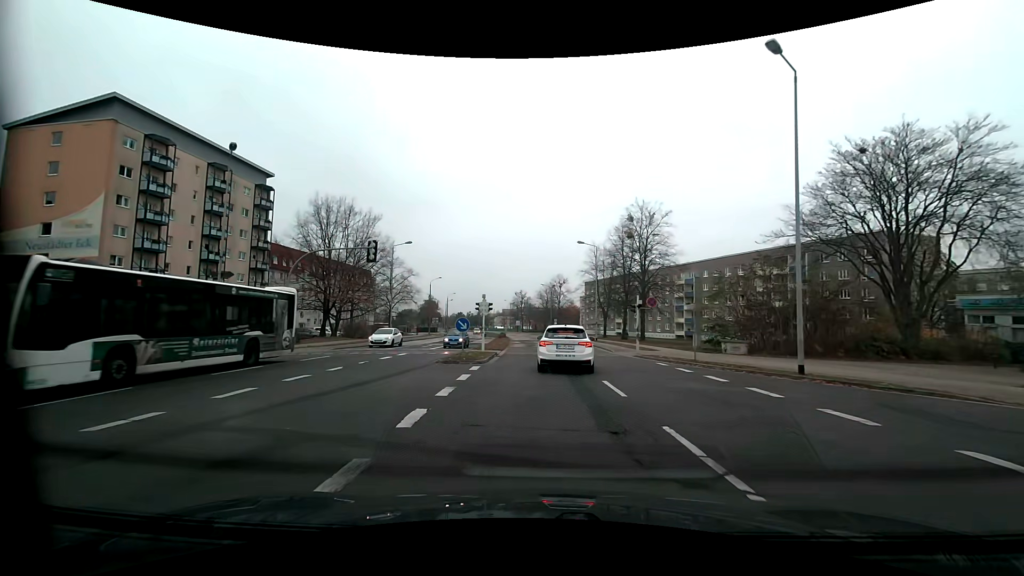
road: tertiary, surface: concrete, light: Day
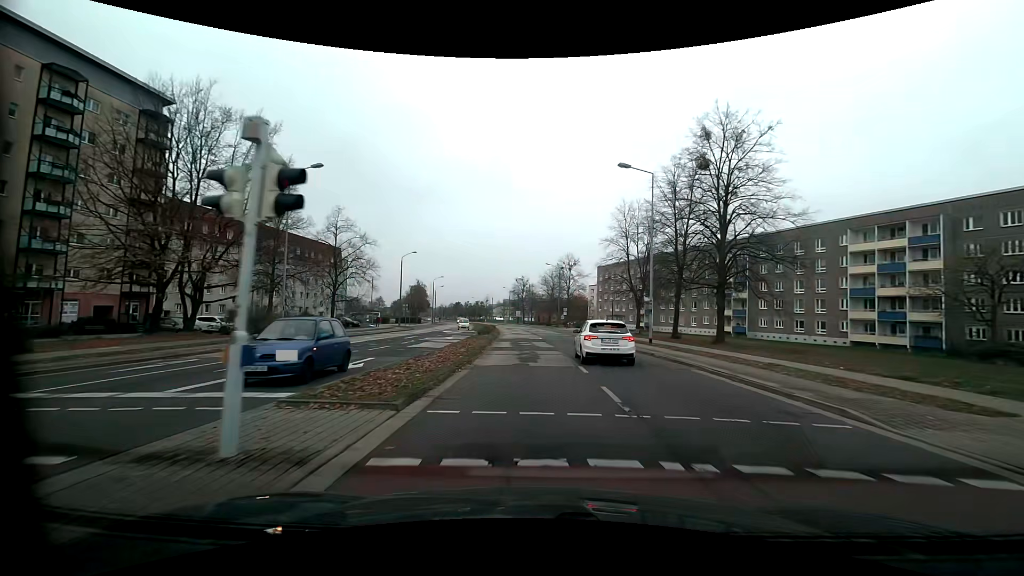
(-0.2, +25.3) m; 0°
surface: asphalt
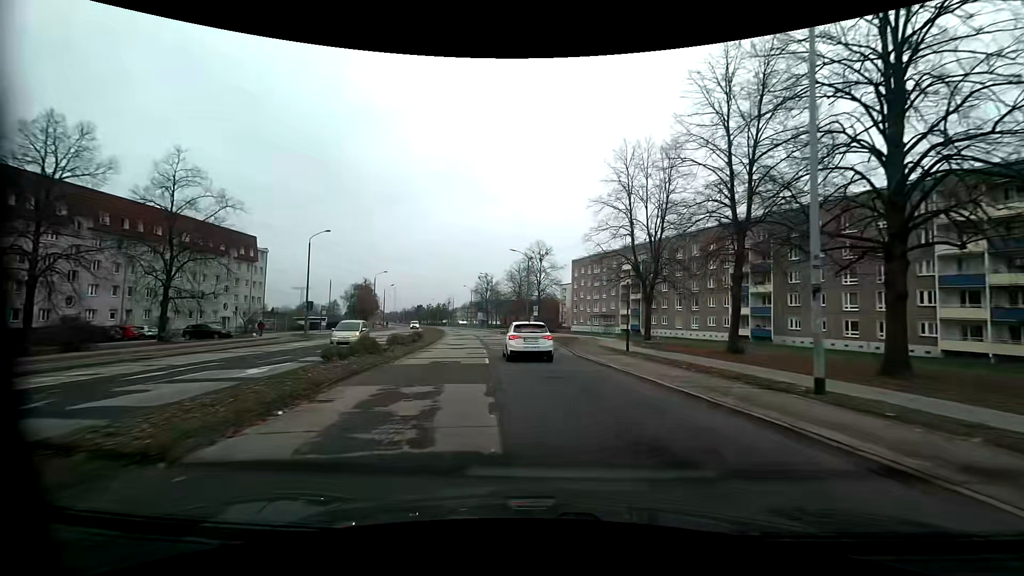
(+0.8, +21.4) m; +3°
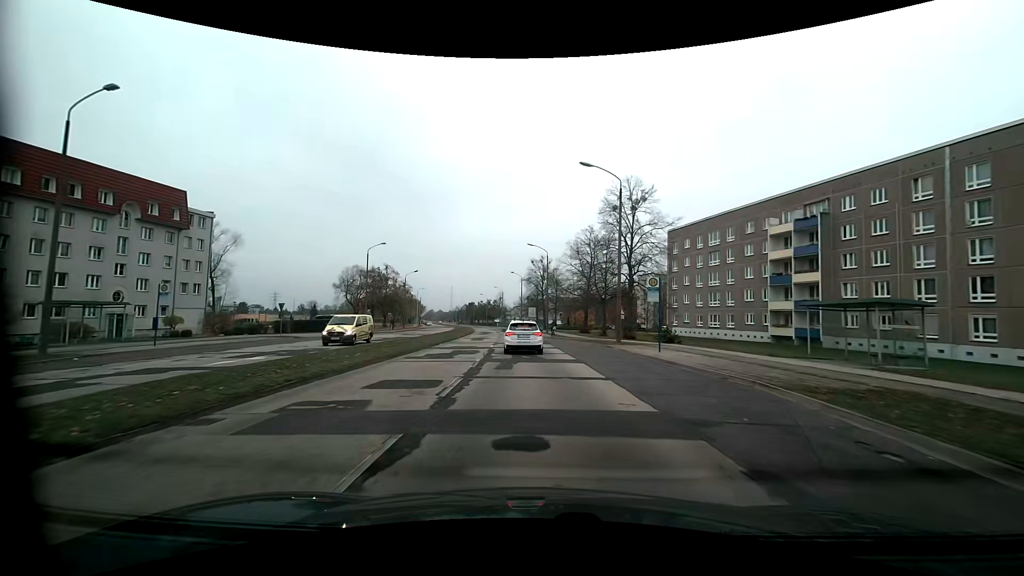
(-2.4, +37.7) m; -7°
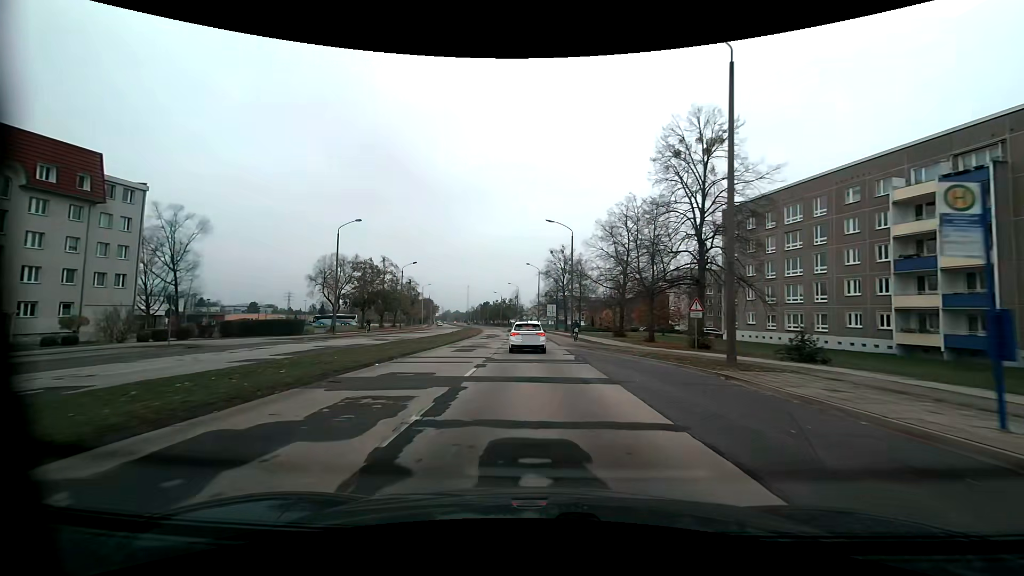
(-0.3, +15.9) m; -2°
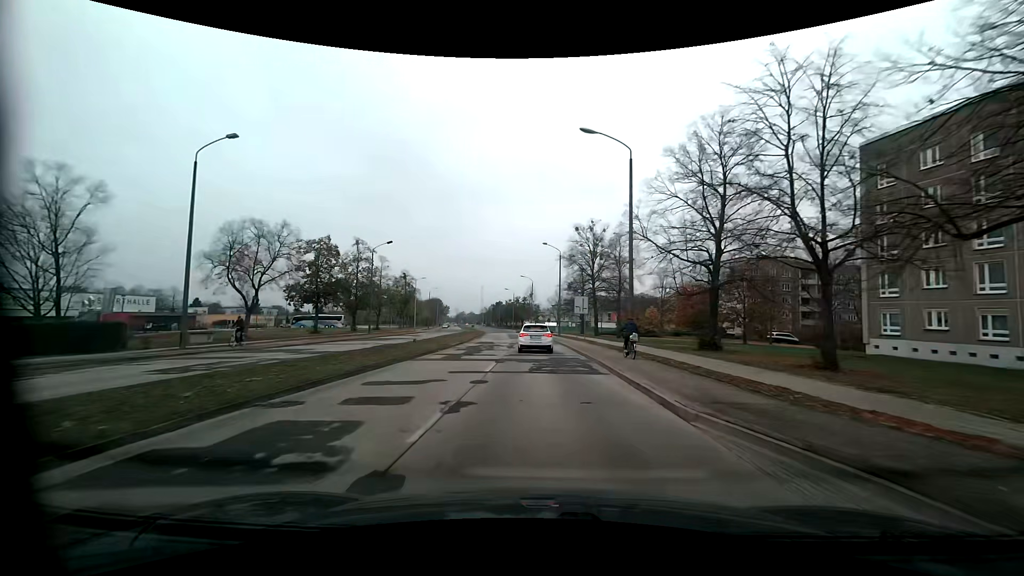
(-0.5, +24.2) m; -2°
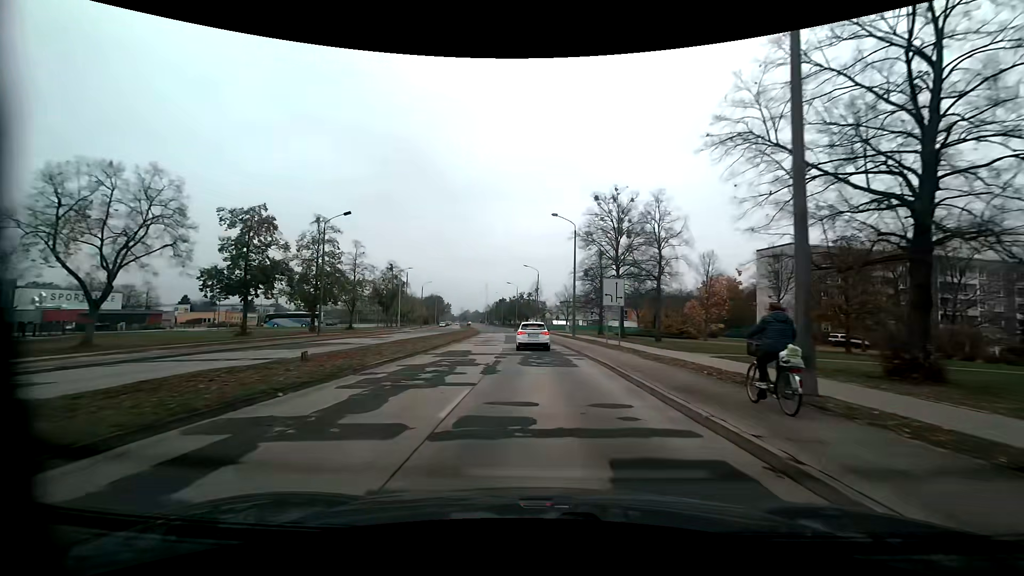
(-0.2, +16.3) m; -1°
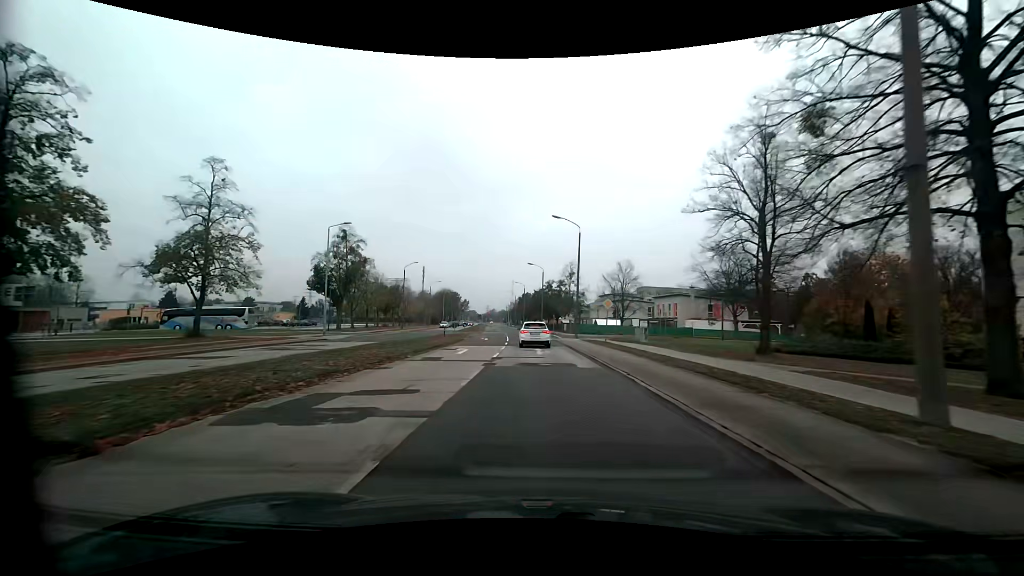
(-1.0, +40.8) m; -3°
(0, +10) (0, +20) (0, +30) (-1, +40) (-1, +50) (-2, +60) (-3, +70) (-4, +80) (-5, +90) (-6, +100) m
